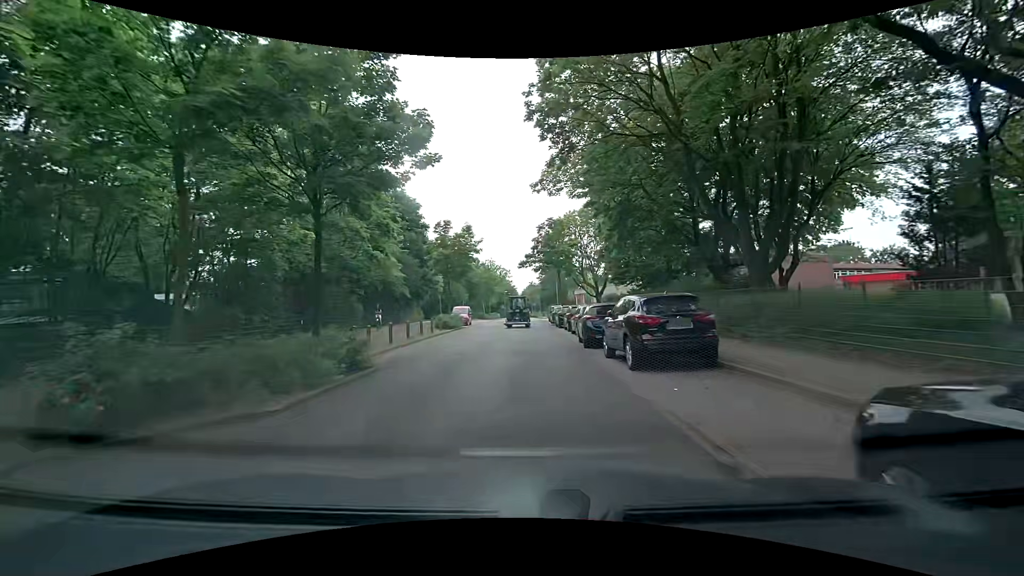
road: residential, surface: asphalt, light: Day
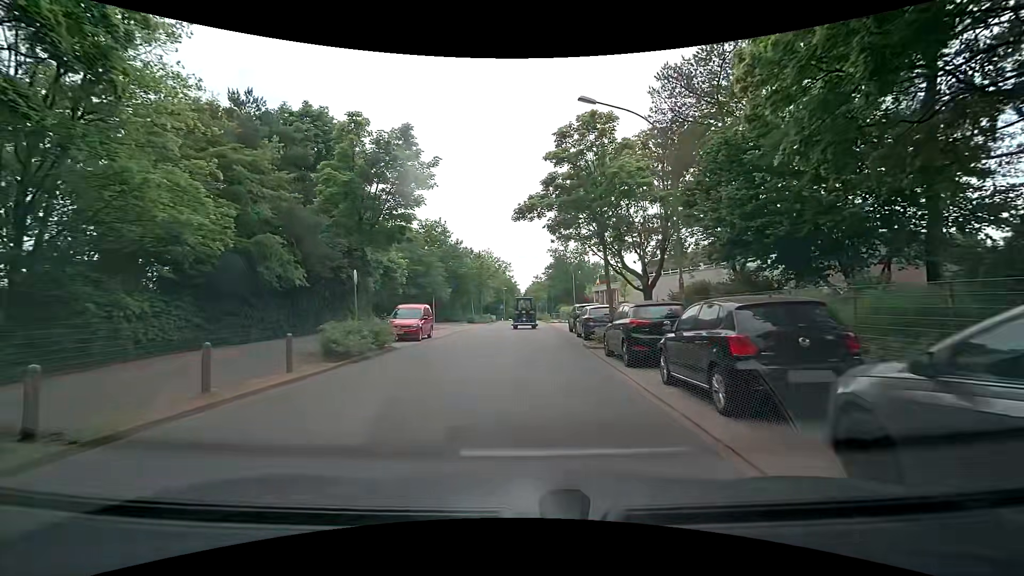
(-0.8, +21.8) m; -1°
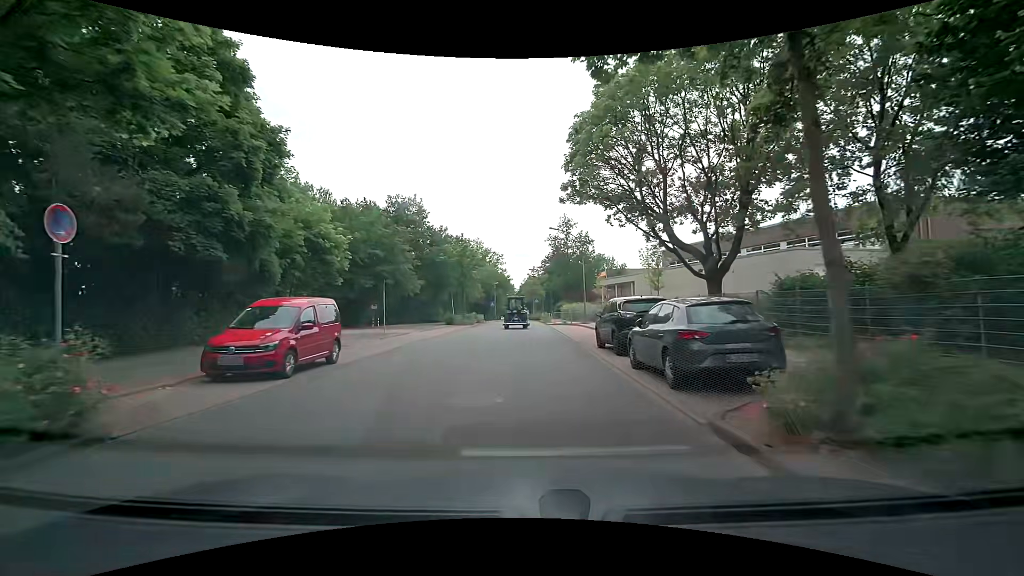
(-0.2, +13.1) m; 0°
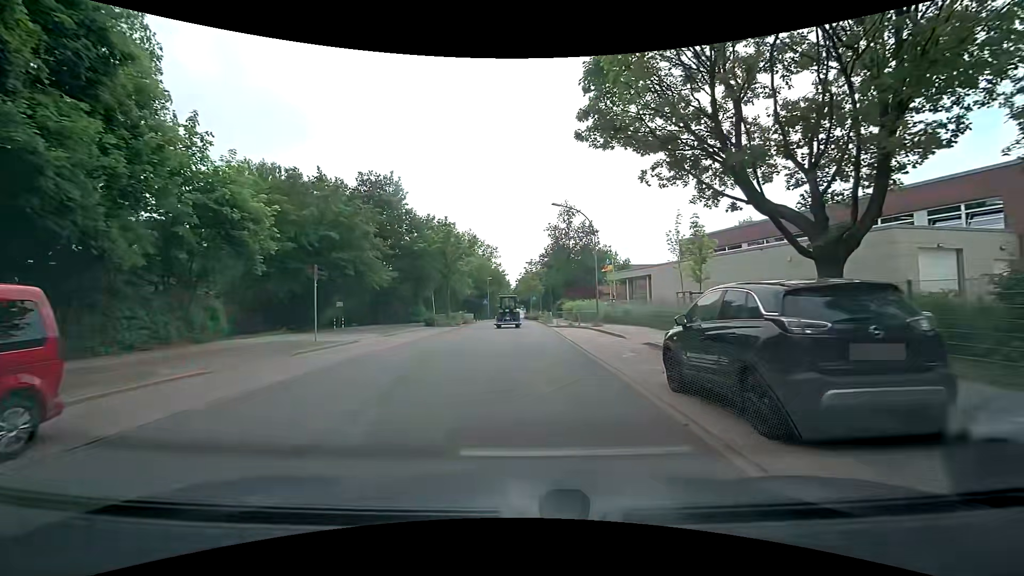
(0.0, +8.6) m; -1°
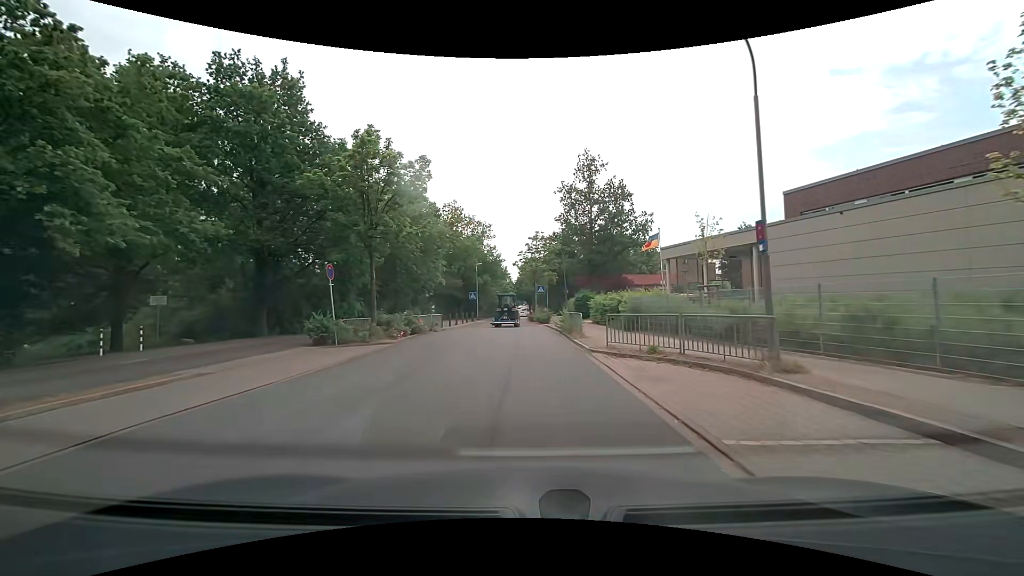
(+0.6, +21.6) m; +1°
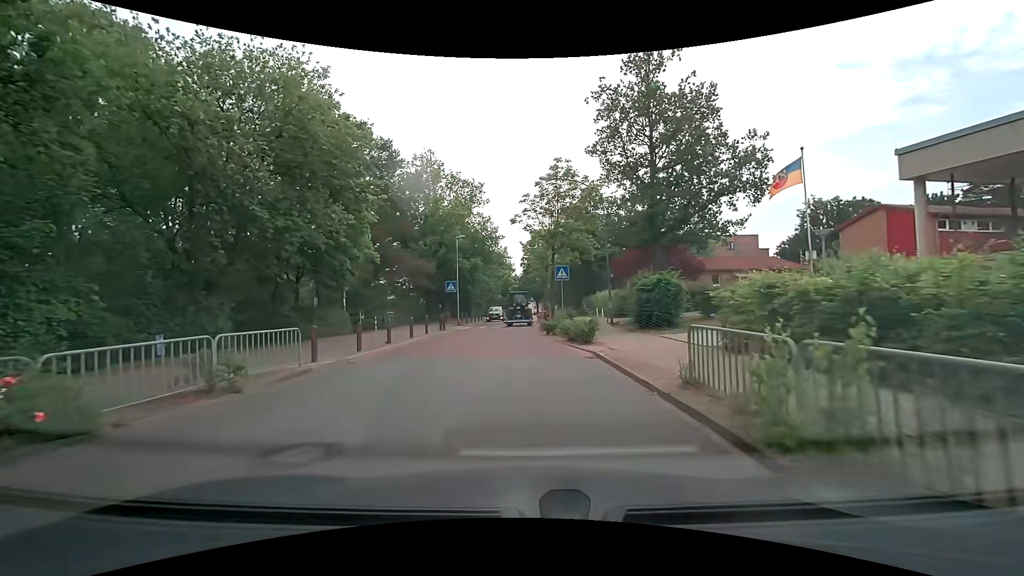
(-0.2, +21.0) m; -1°
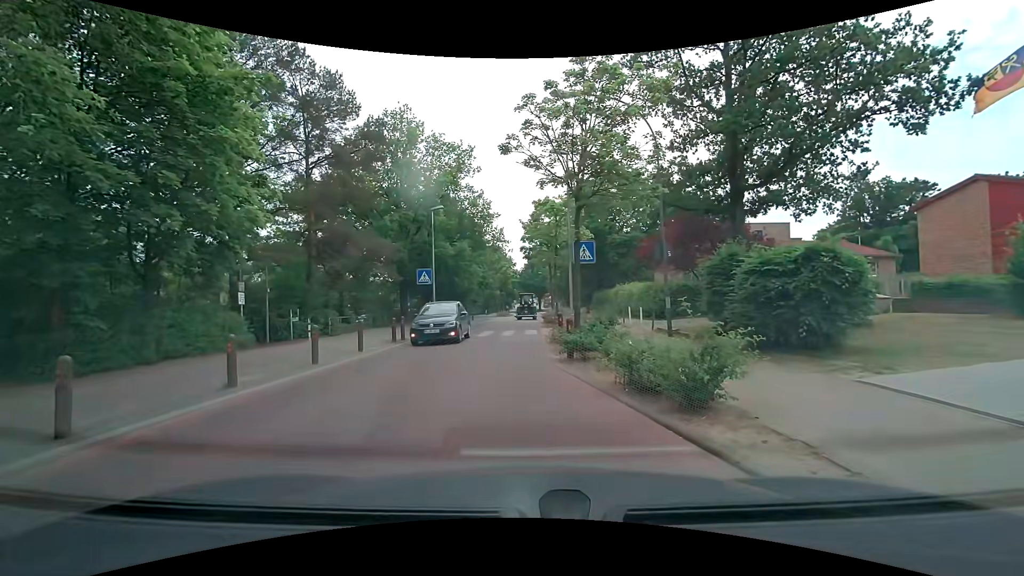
(0.0, +9.5) m; 0°
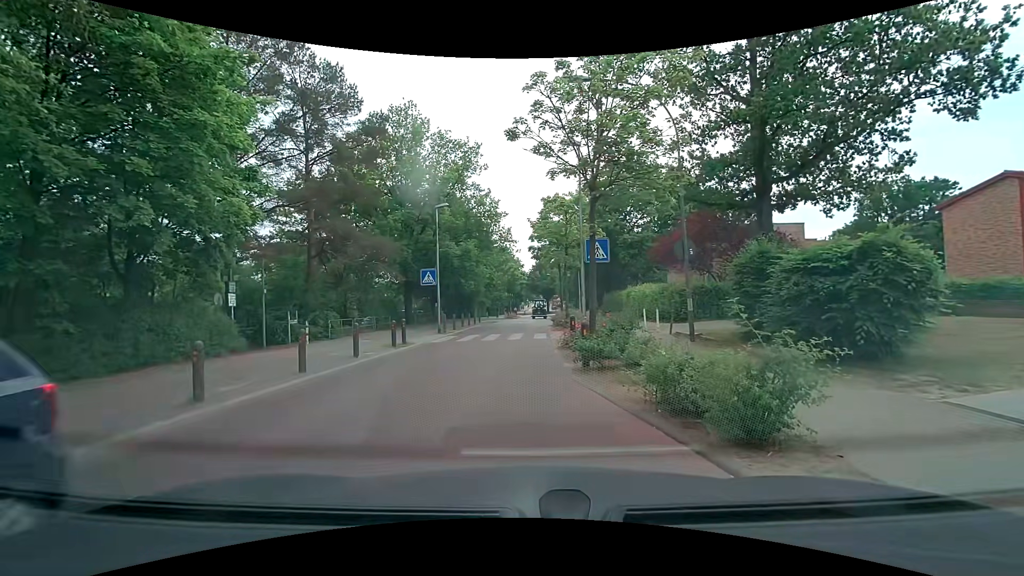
(0.0, +1.2) m; 0°
(-1, +10) (-1, +20) (-1, +30) (0, +40) (+1, +50) (+1, +60) (+1, +70) (+1, +80) (+2, +90) (+2, +100) m
